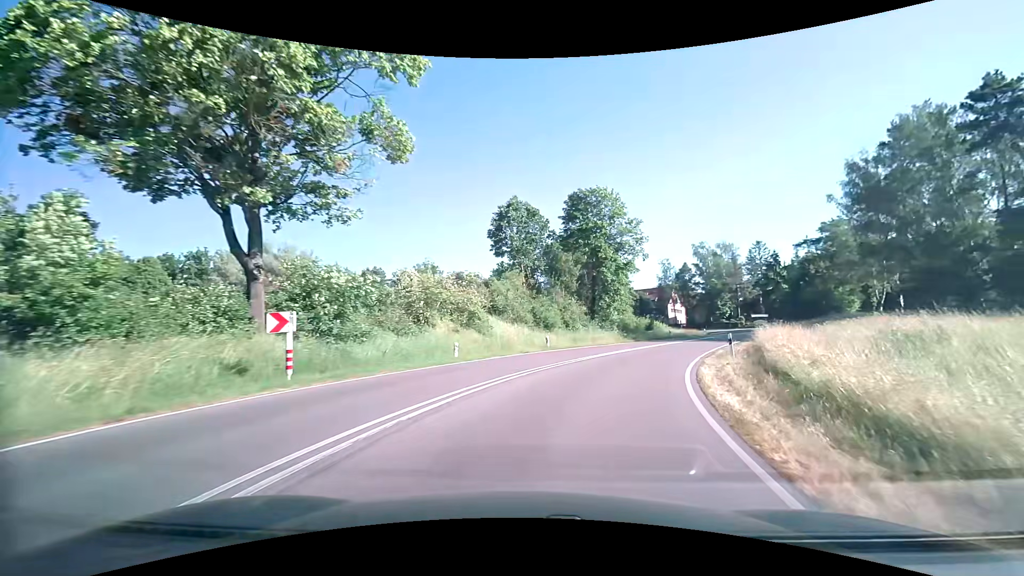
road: secondary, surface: asphalt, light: Day
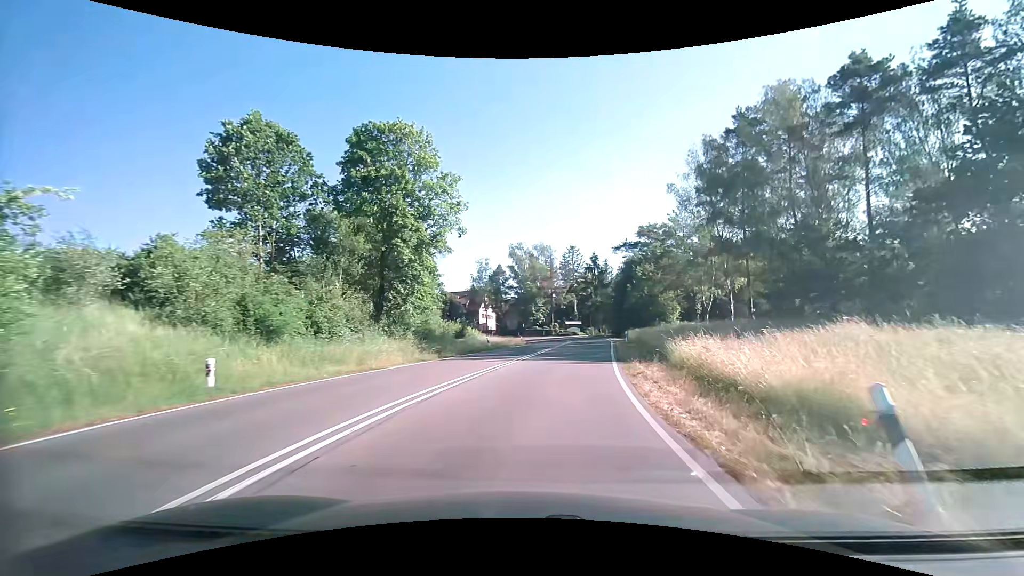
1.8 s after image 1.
(+3.3, +17.7) m; +22°
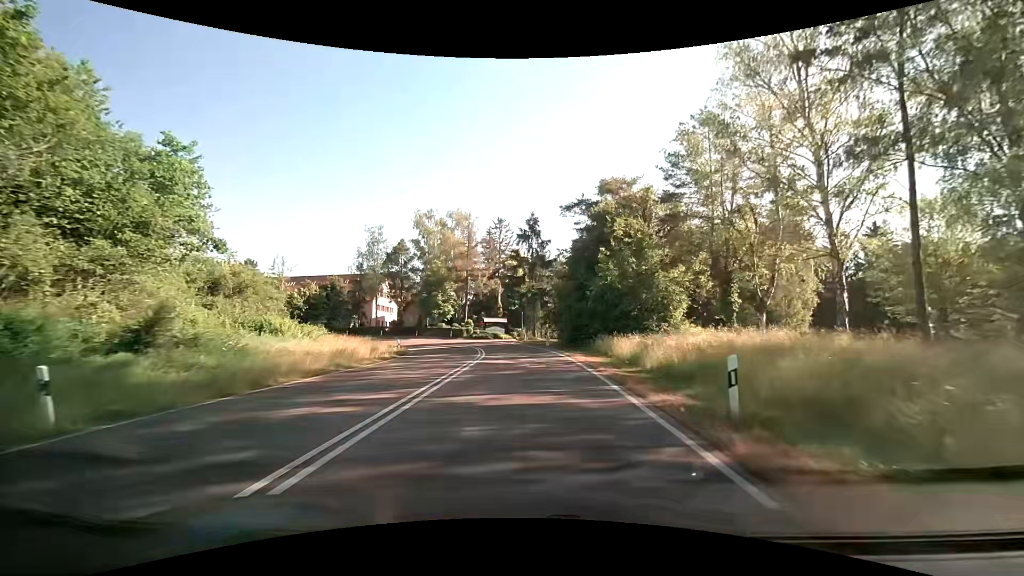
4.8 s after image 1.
(+3.1, +31.2) m; +9°
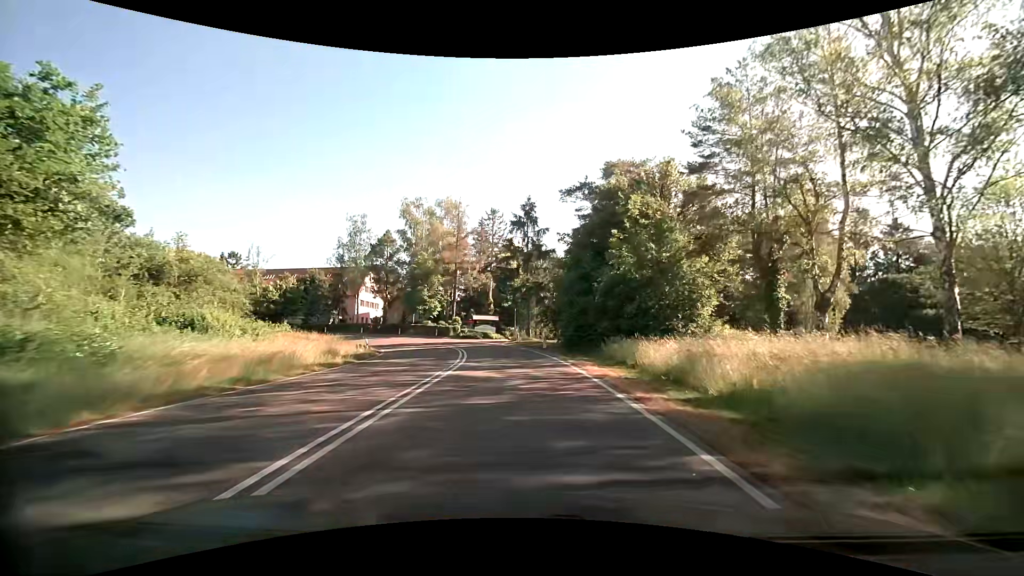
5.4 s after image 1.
(0.0, +6.3) m; +1°
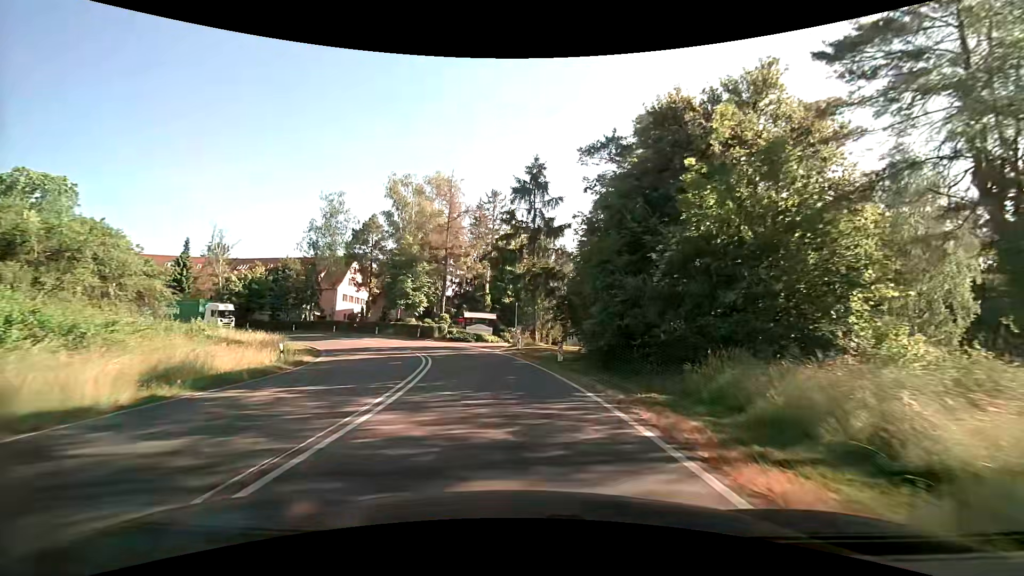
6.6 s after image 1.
(0.0, +12.0) m; 0°
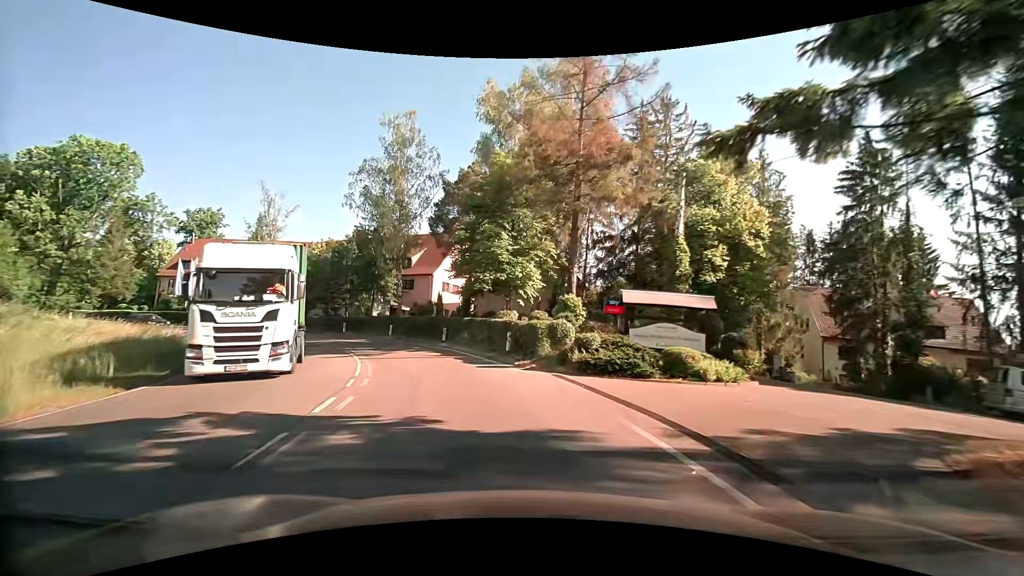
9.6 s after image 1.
(-3.3, +29.1) m; -16°
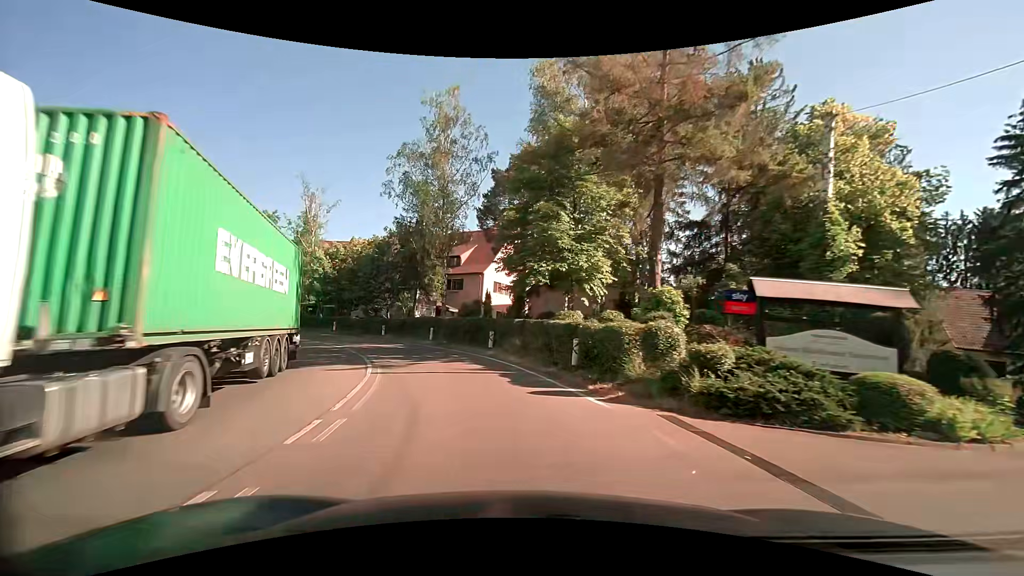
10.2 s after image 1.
(-0.3, +5.4) m; -7°
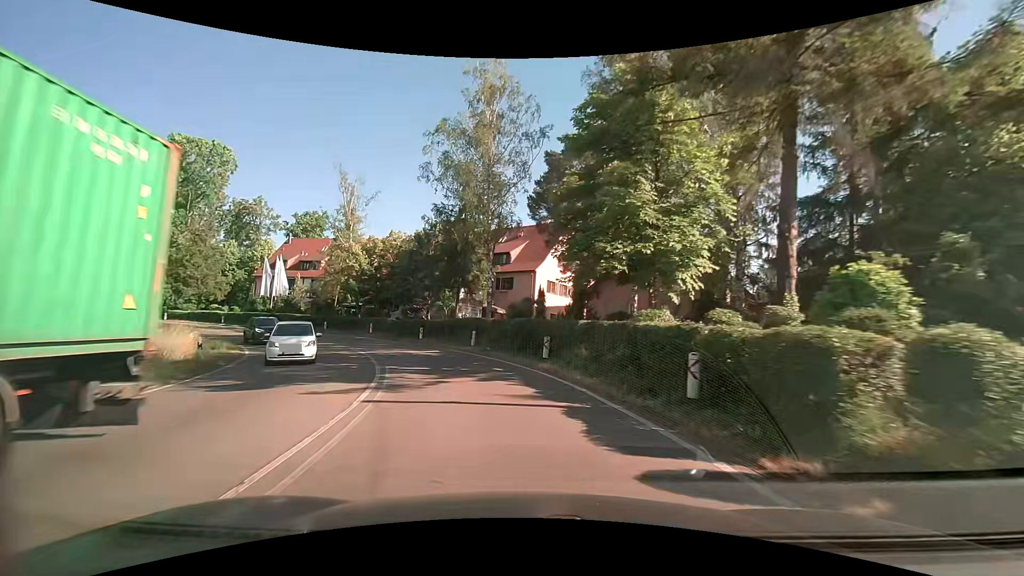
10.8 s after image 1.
(-0.3, +5.4) m; -6°
(-1, +10) (-3, +20) (-7, +29) (-13, +37) (-20, +44) (-29, +49) (-38, +52) (-48, +53) (-58, +53) (-68, +52) m
